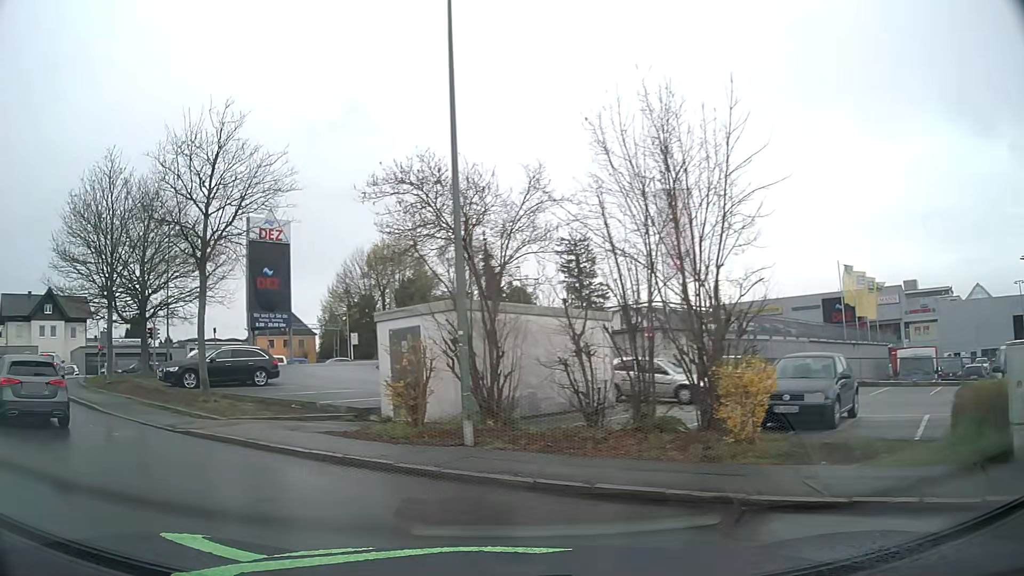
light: Day
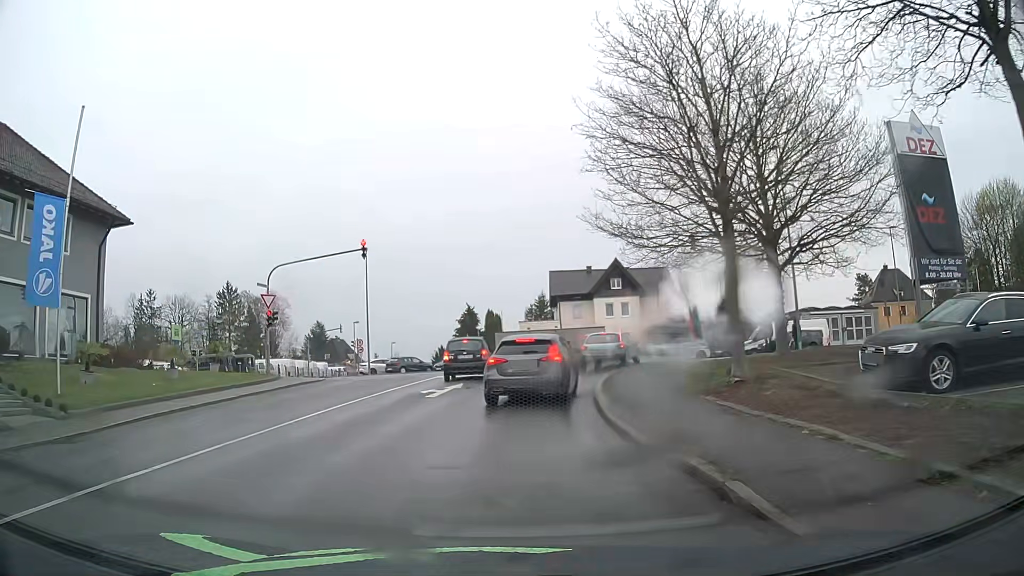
(-7.1, +12.0) m; -50°
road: residential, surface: asphalt
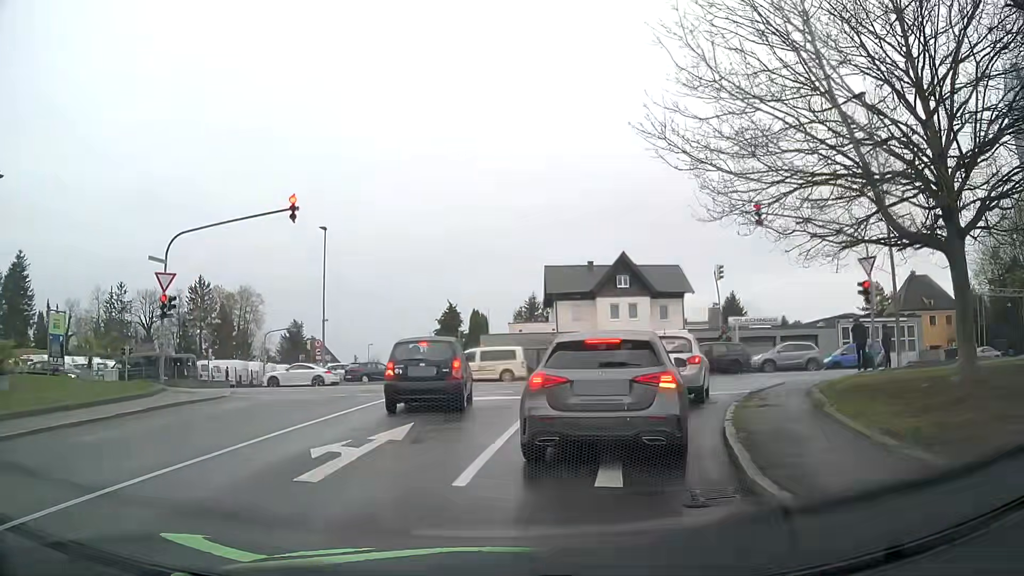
(-0.1, +9.7) m; +1°
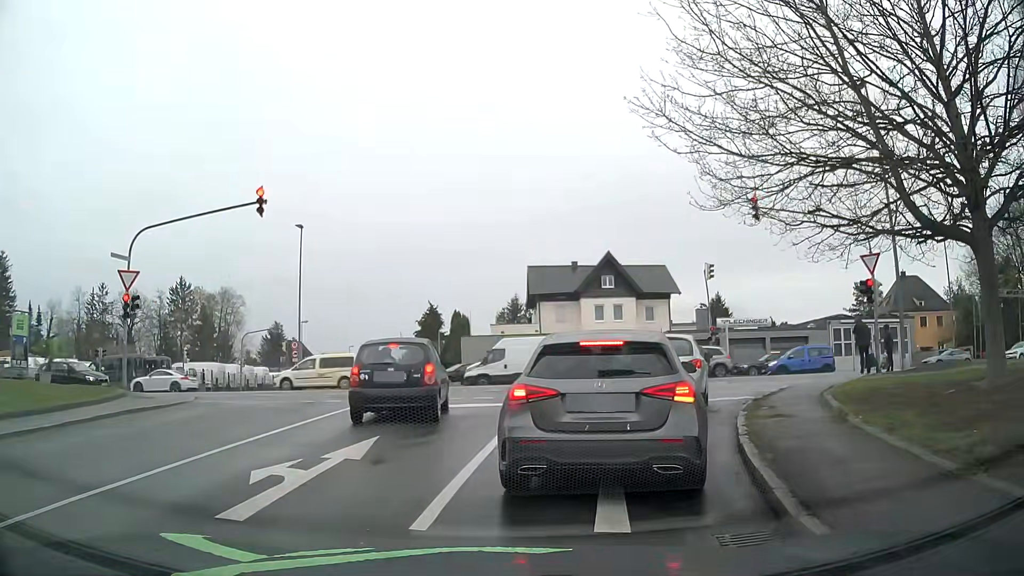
(0.0, +1.3) m; +1°
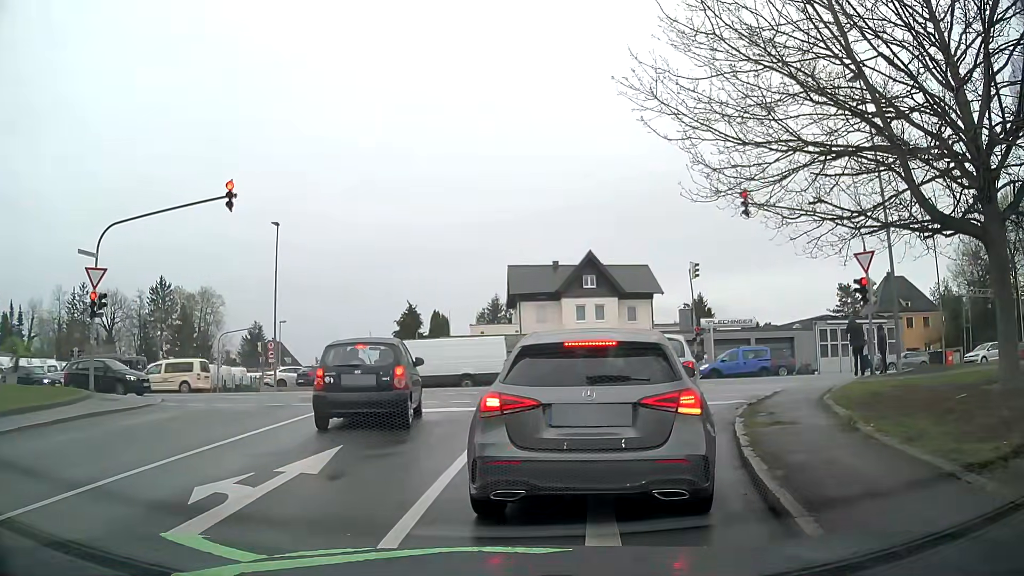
(0.0, +0.8) m; +2°
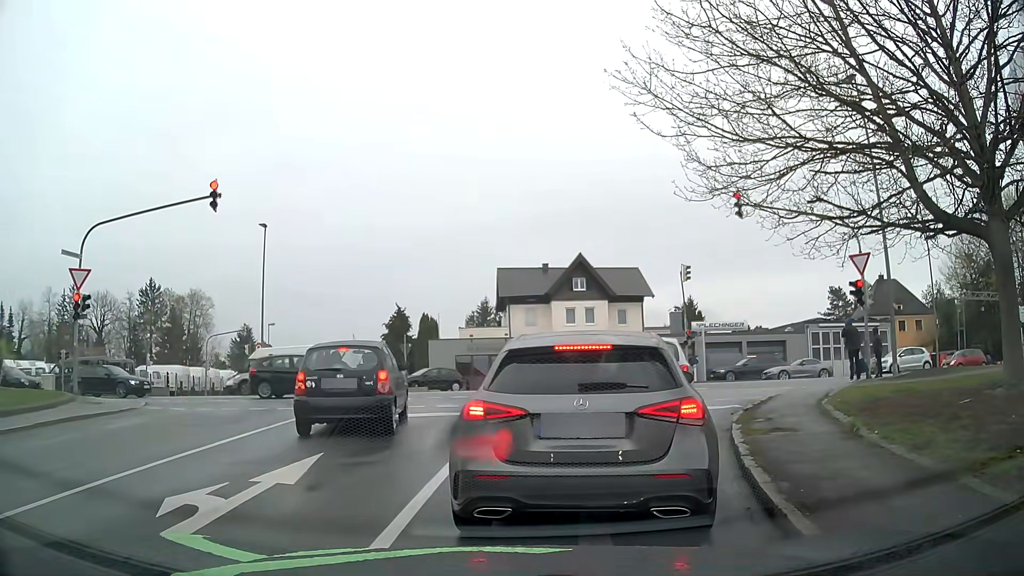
(0.0, +0.4) m; 0°
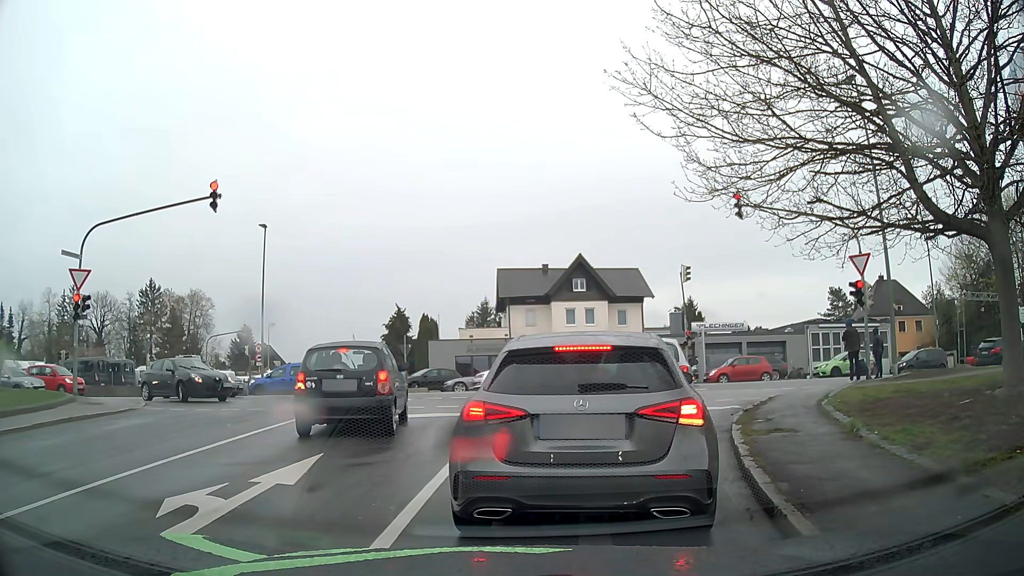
(0.0, +0.1) m; 0°
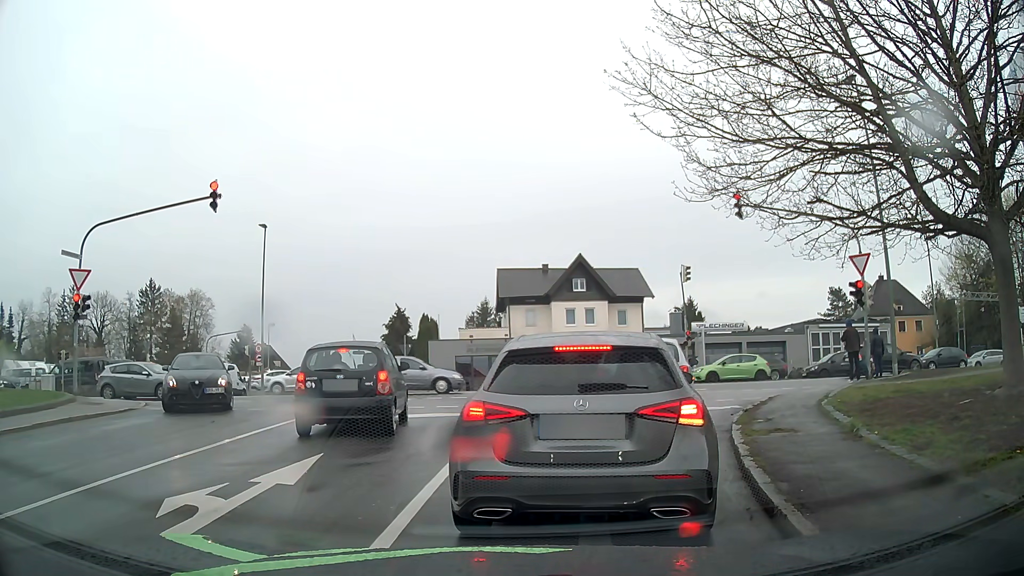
(0.0, 0.0) m; 0°
